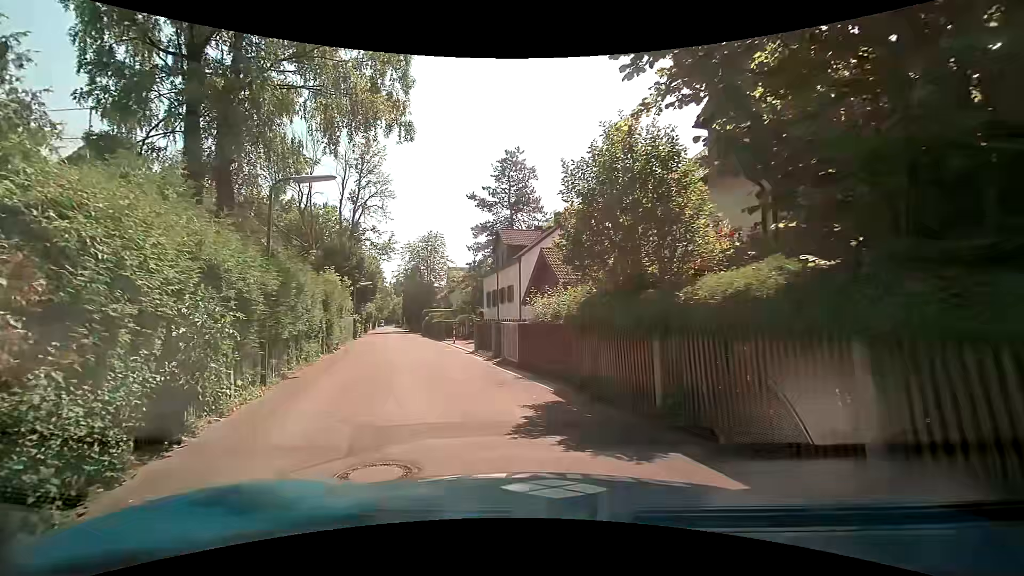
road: residential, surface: asphalt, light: Day
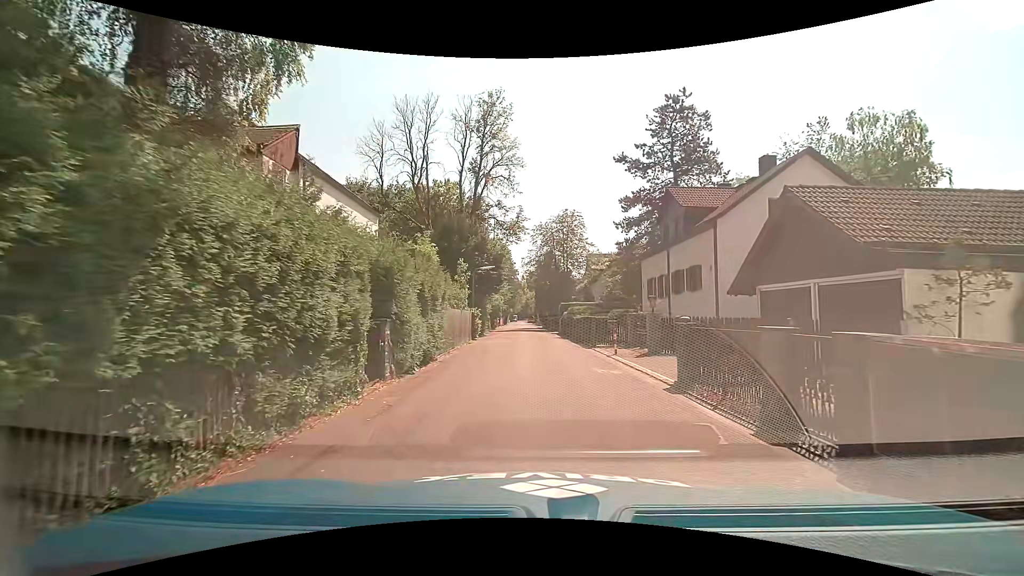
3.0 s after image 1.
(-2.3, +10.8) m; -16°
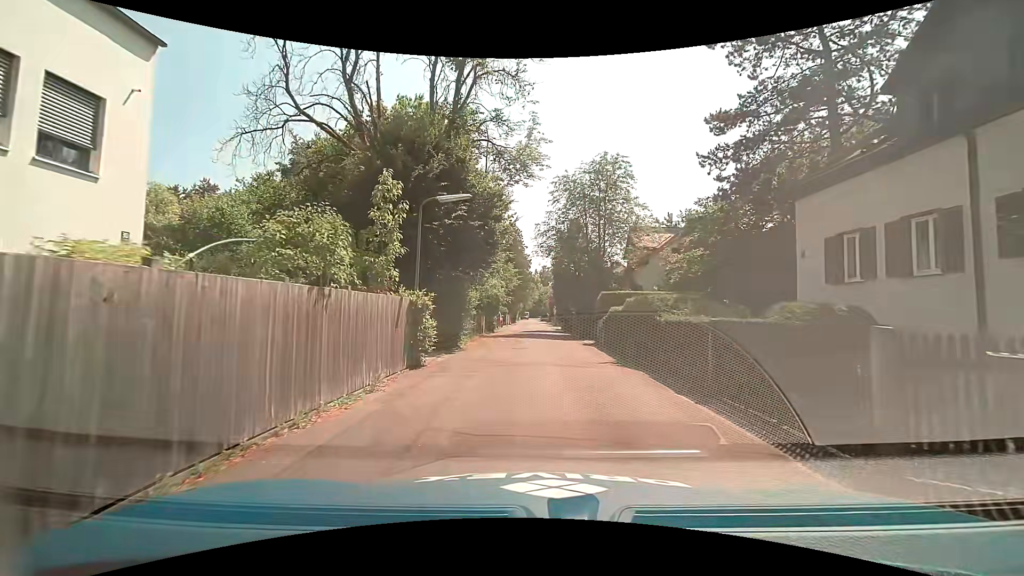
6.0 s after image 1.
(-0.1, +18.0) m; -1°
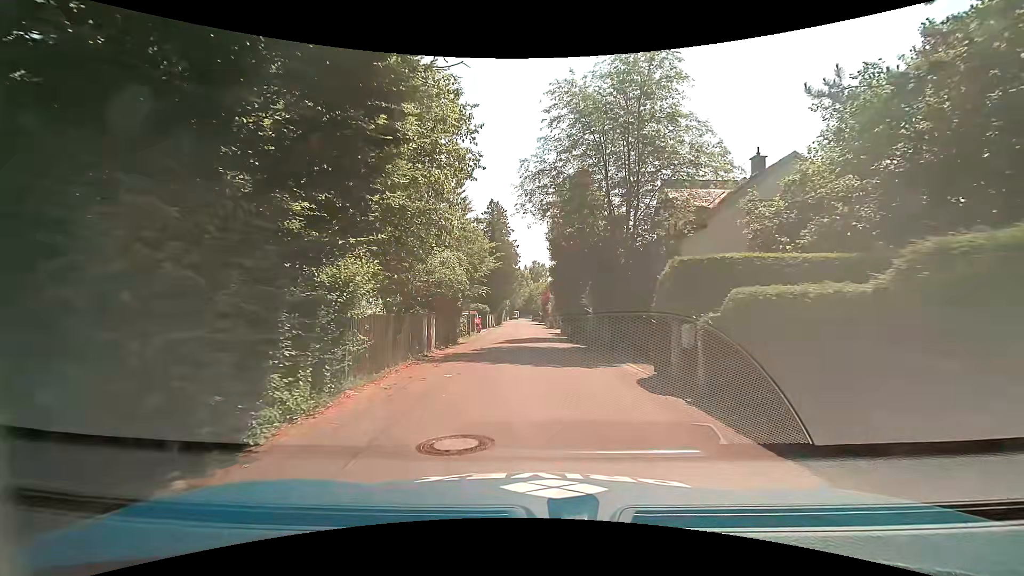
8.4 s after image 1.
(+0.2, +13.9) m; +1°
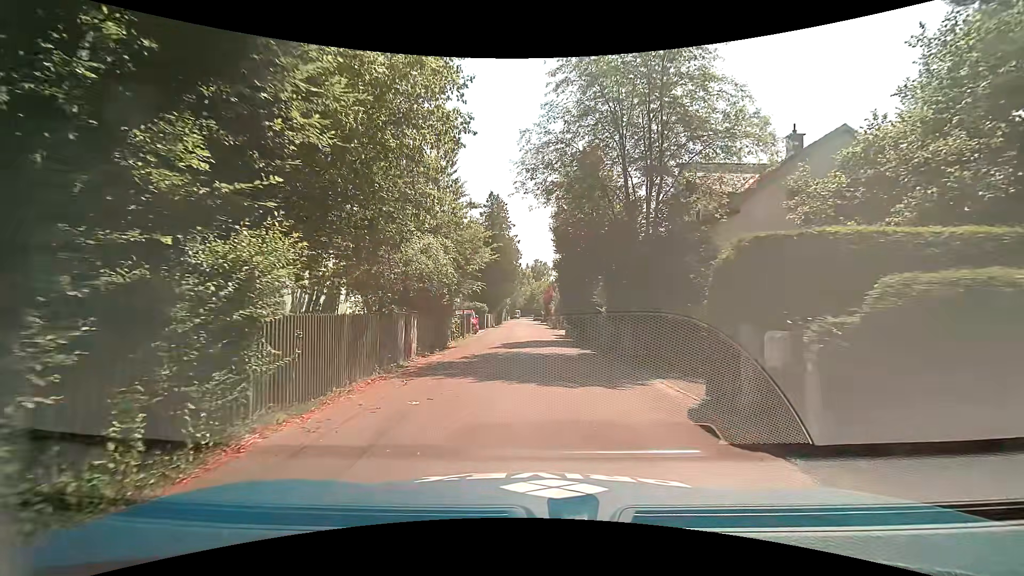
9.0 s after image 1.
(0.0, +3.2) m; +1°
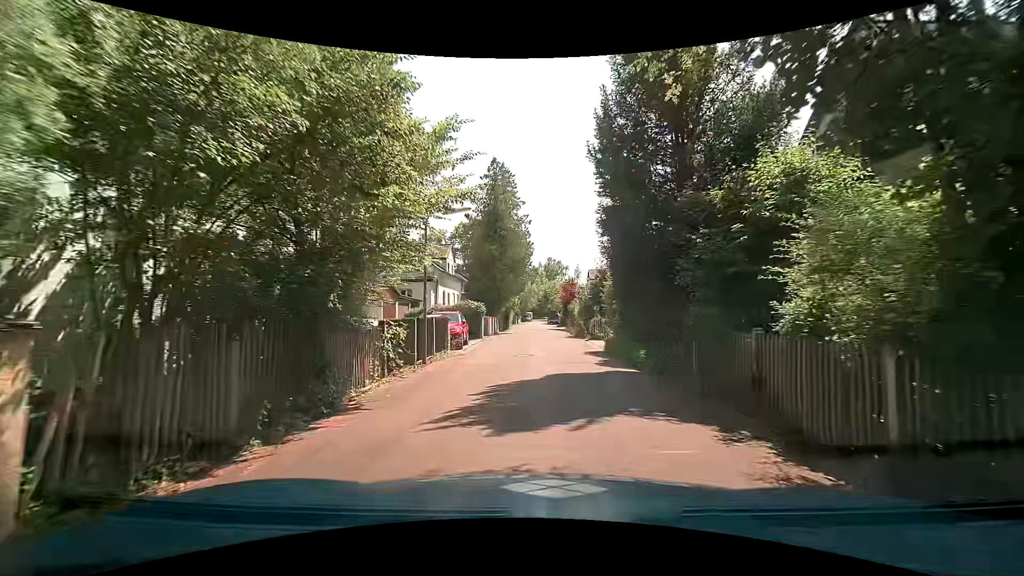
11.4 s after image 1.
(-0.3, +12.4) m; -2°
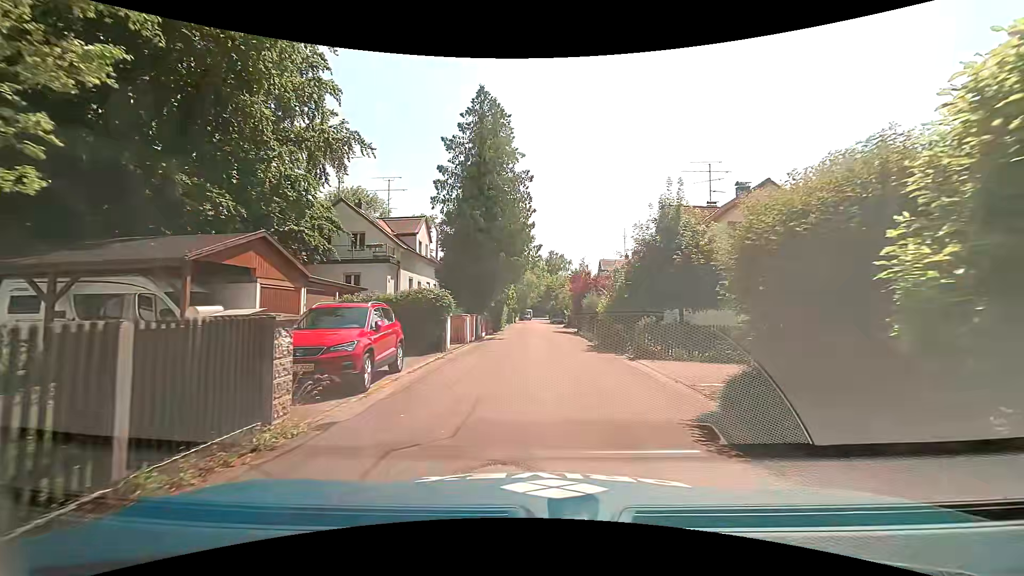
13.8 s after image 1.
(-0.3, +12.5) m; -1°
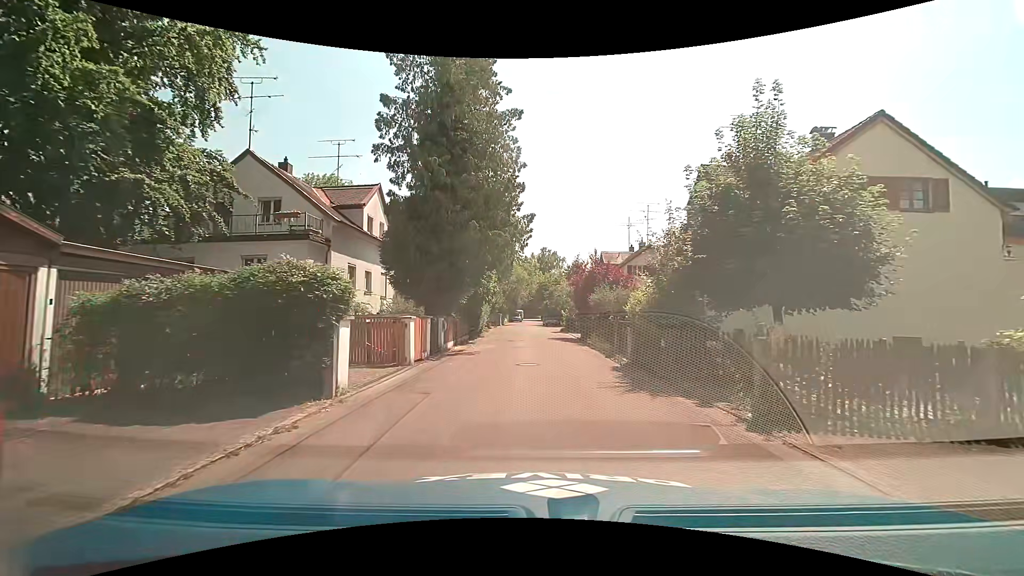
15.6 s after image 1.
(+0.2, +9.1) m; +2°
(0, +10) (0, +20) (0, +30) (0, +40) (0, +50) (-1, +60) (-1, +70) (0, +80) (-1, +90) (-1, +100) m
